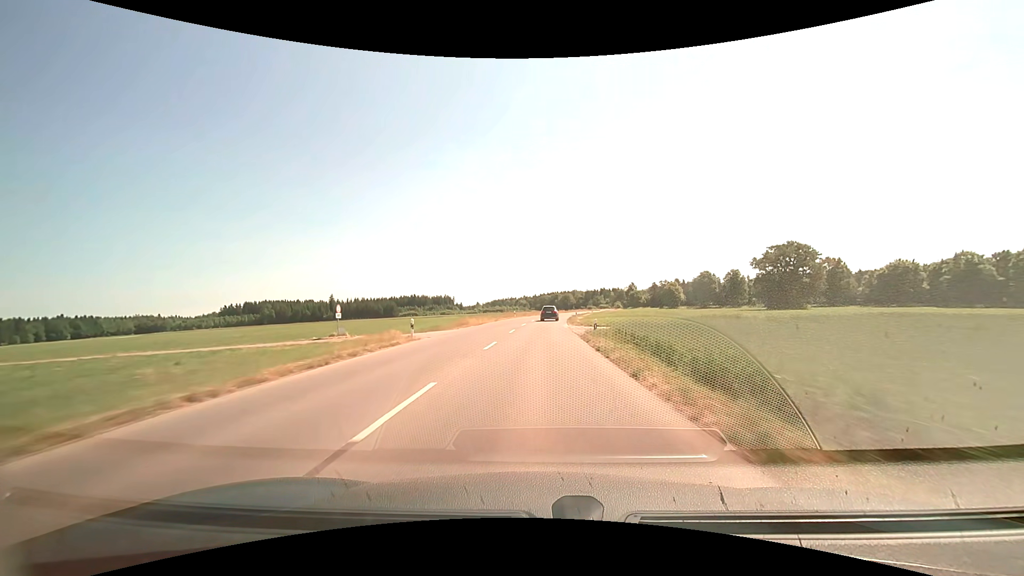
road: tertiary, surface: asphalt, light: Day
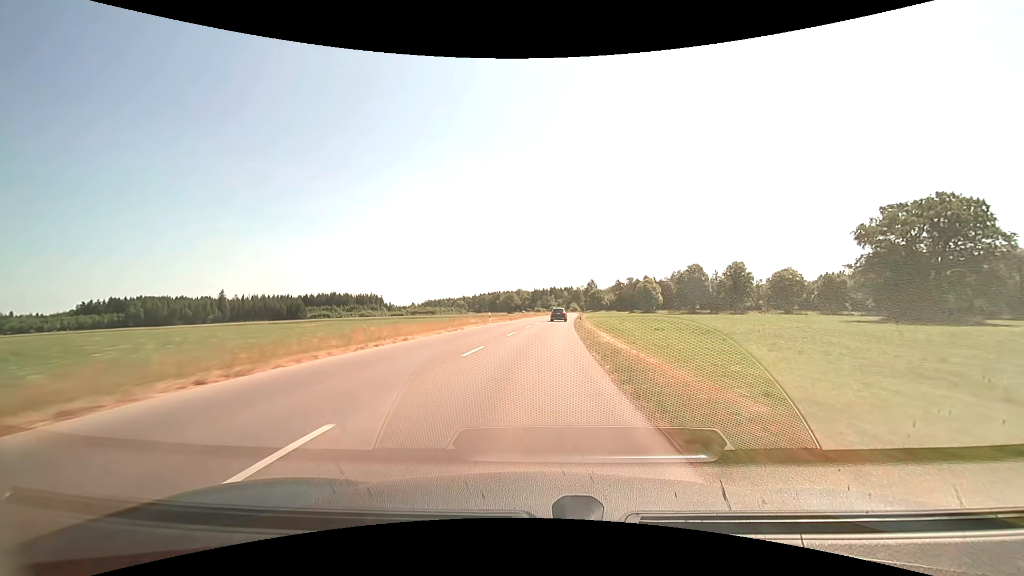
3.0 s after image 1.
(+3.4, +75.1) m; +6°
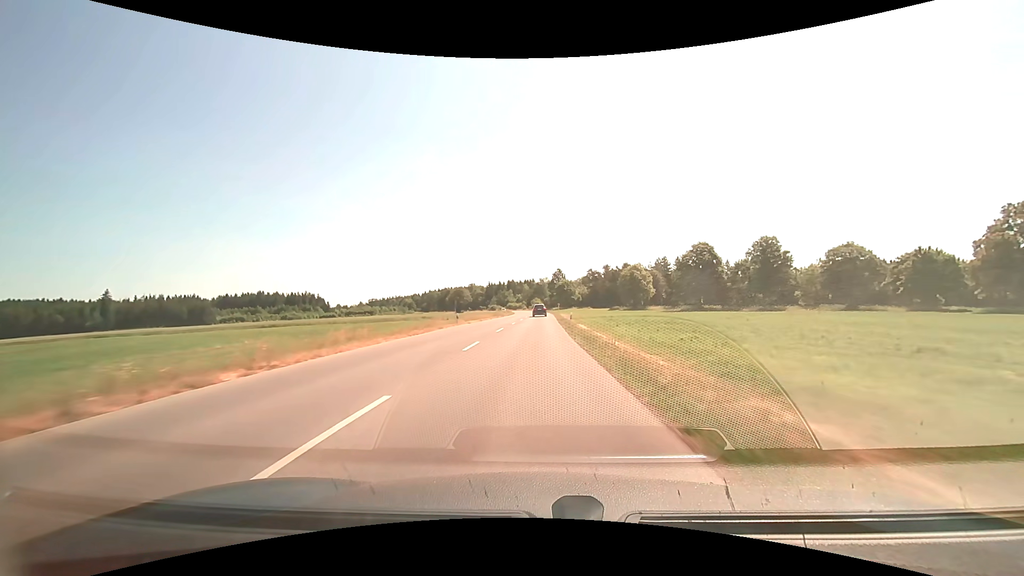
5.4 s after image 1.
(+2.7, +58.5) m; +5°
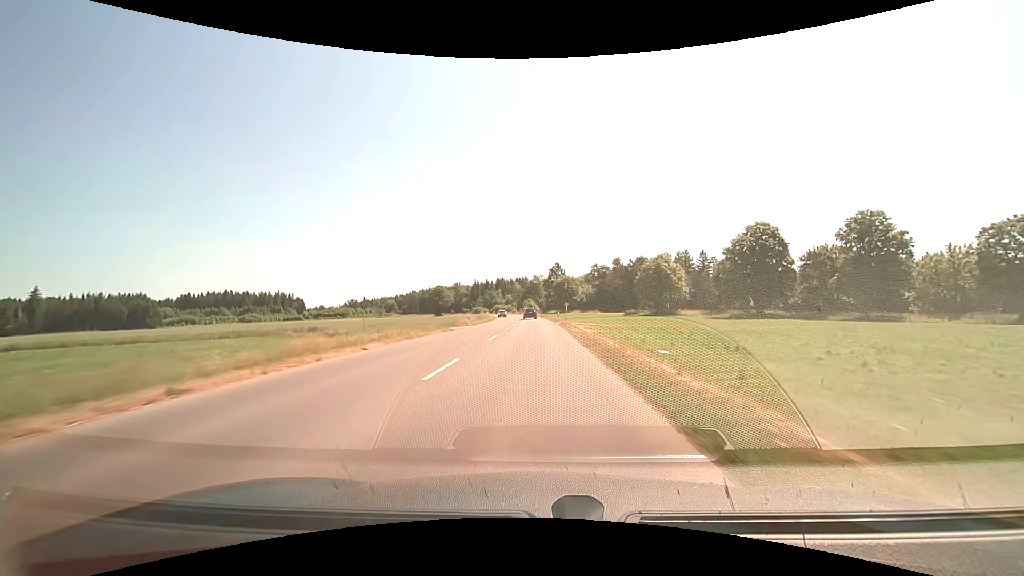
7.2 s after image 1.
(+0.2, +42.0) m; +1°
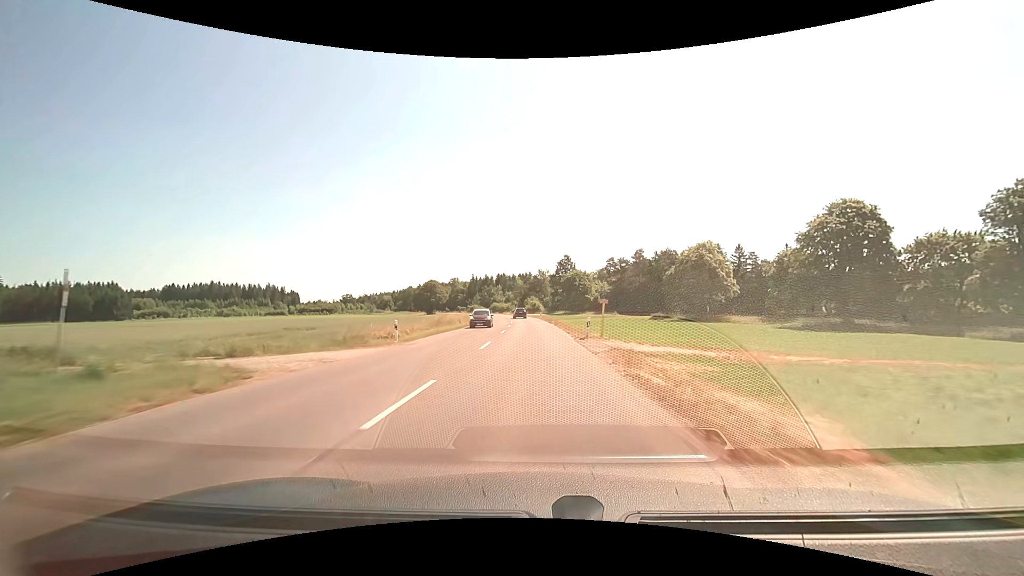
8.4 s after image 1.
(0.0, +27.3) m; 0°
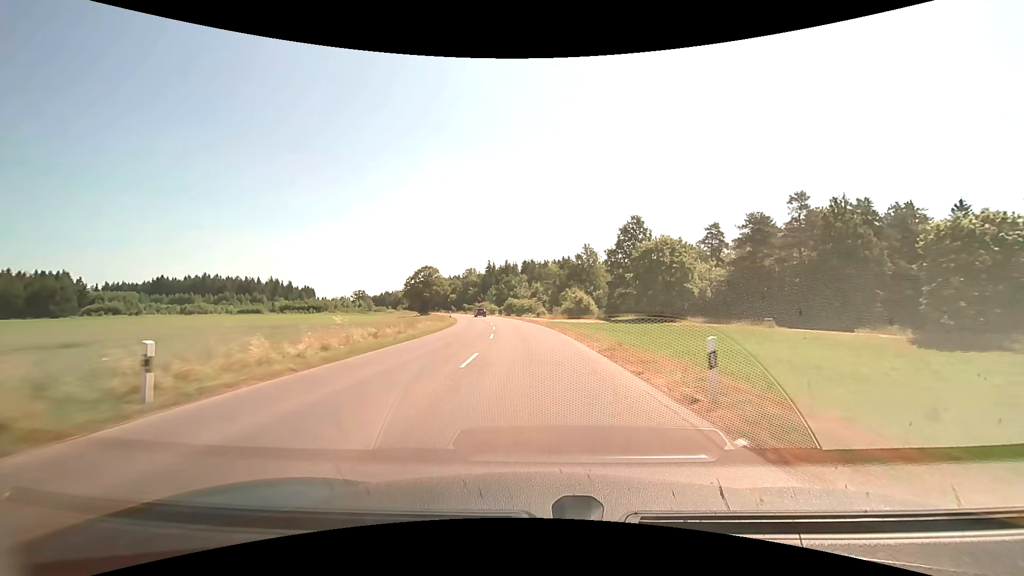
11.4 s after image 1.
(-1.6, +65.8) m; -4°
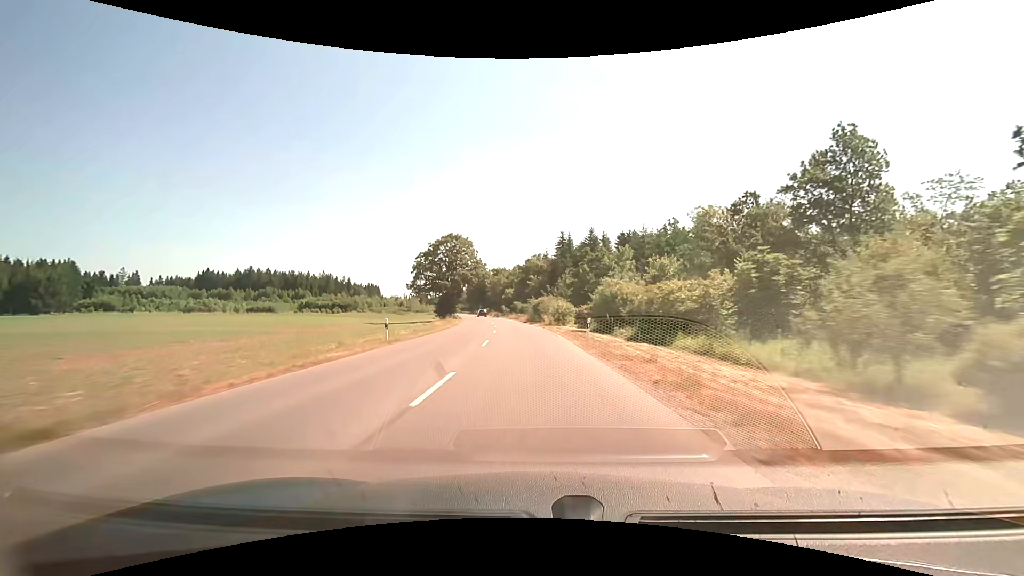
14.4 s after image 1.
(-4.6, +64.9) m; -9°
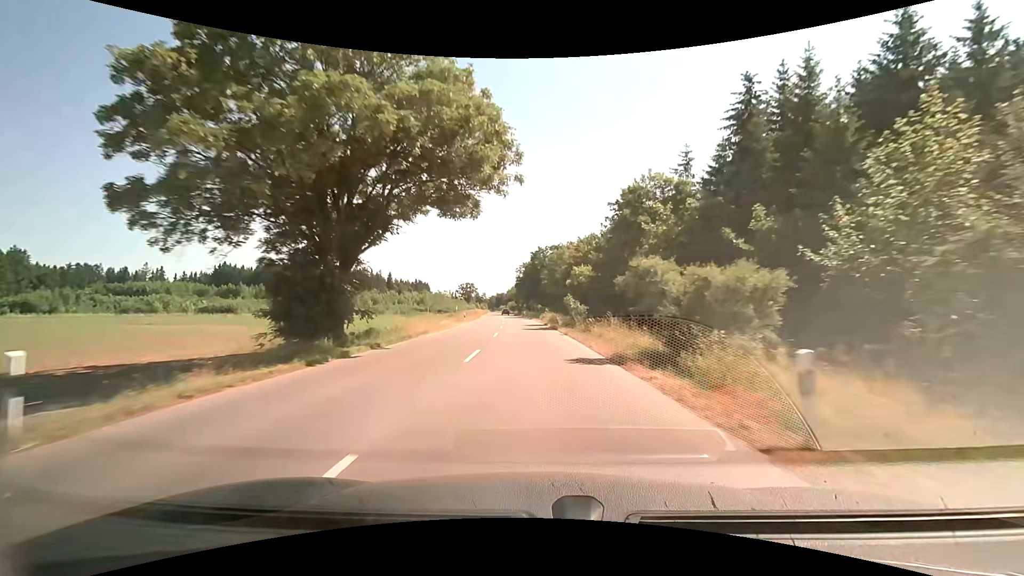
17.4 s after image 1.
(-4.5, +66.7) m; -7°
(0, +10) (0, +20) (-1, +30) (-1, +40) (-2, +50) (-2, +60) (-3, +70) (-4, +80) (-4, +90) (-5, +100) m
